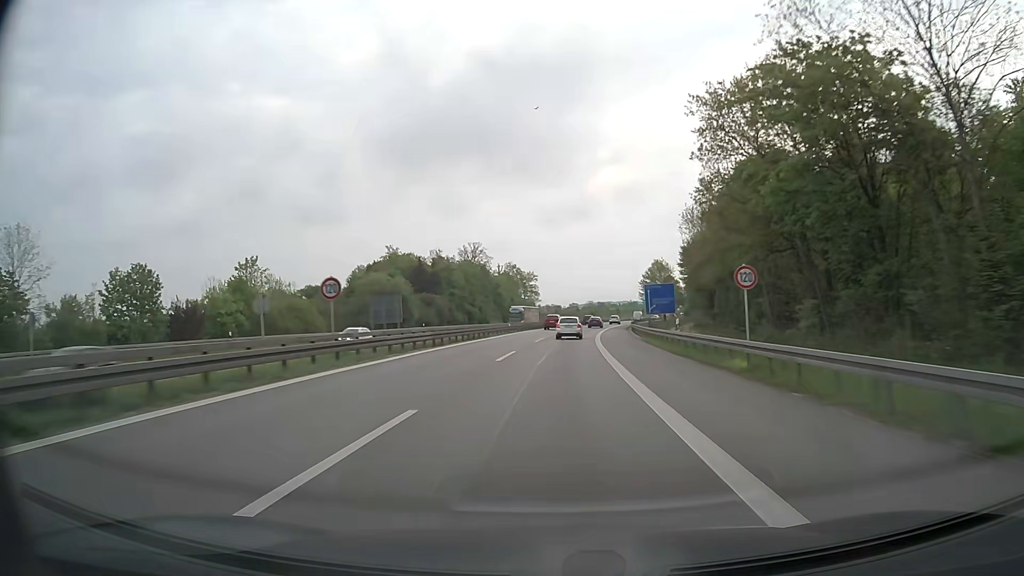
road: motorway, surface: asphalt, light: Day
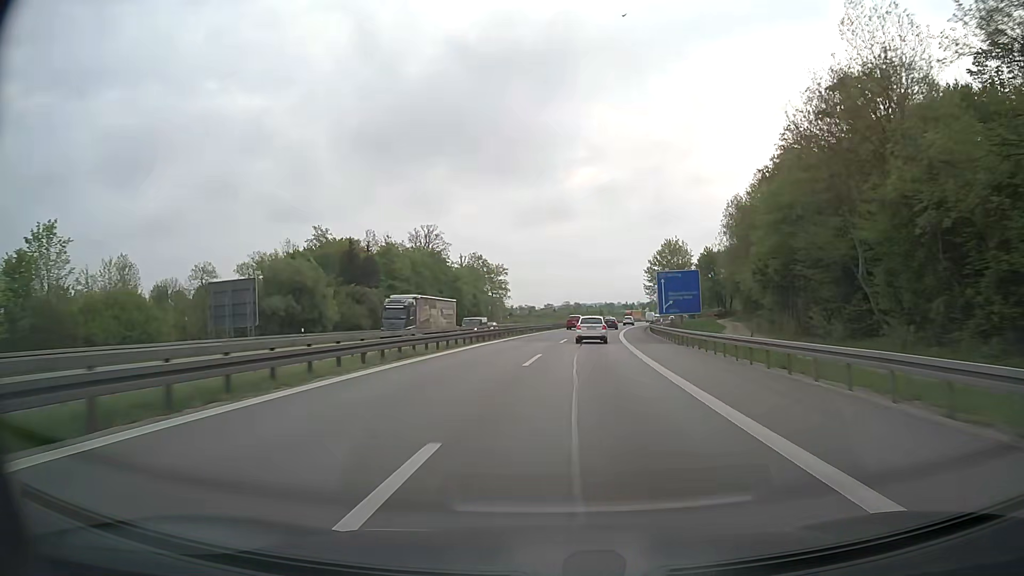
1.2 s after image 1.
(+0.5, +38.7) m; +2°
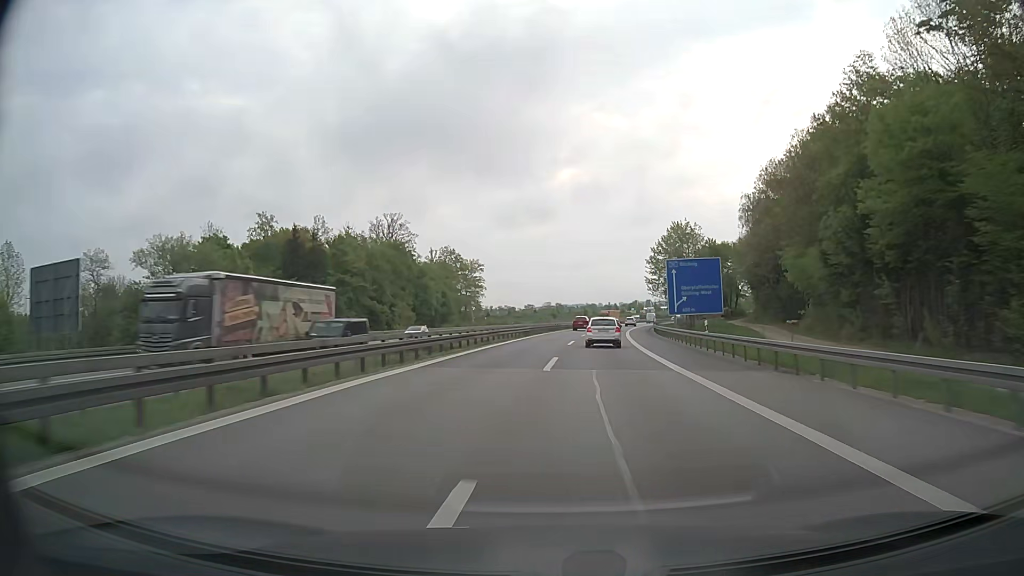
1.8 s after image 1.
(+0.3, +19.4) m; +2°
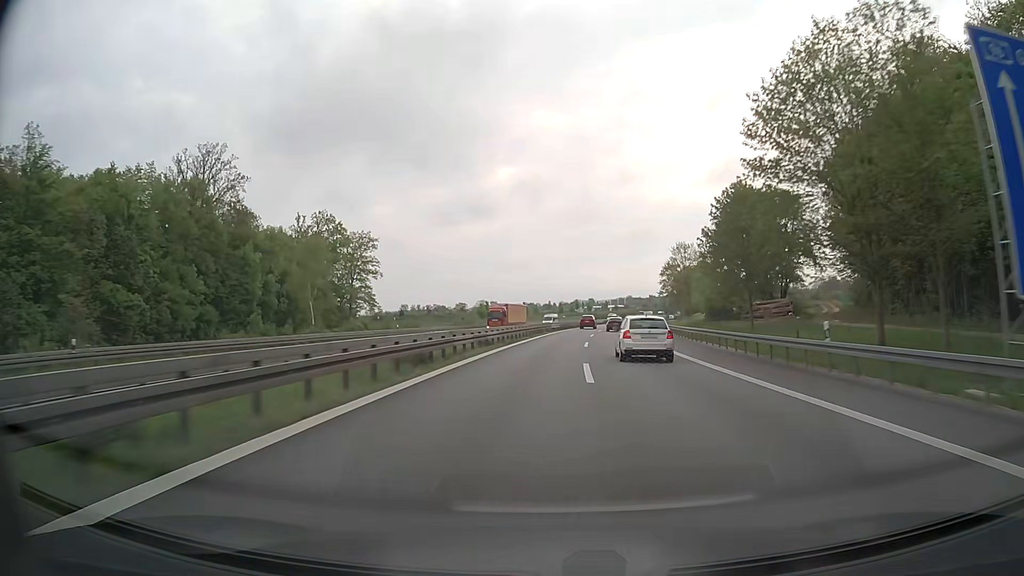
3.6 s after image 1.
(+2.6, +58.2) m; +5°
